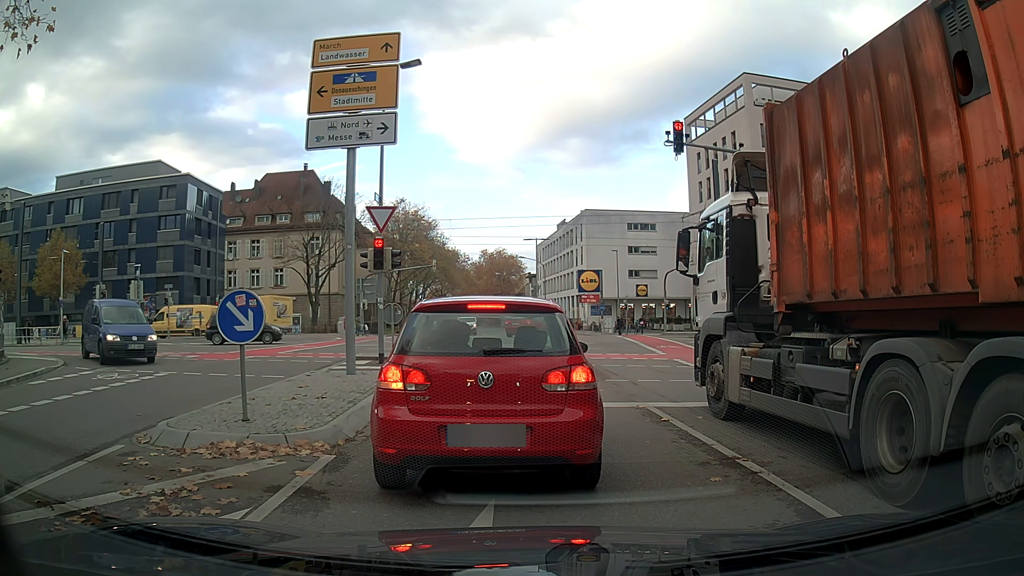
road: tertiary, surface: asphalt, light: Day
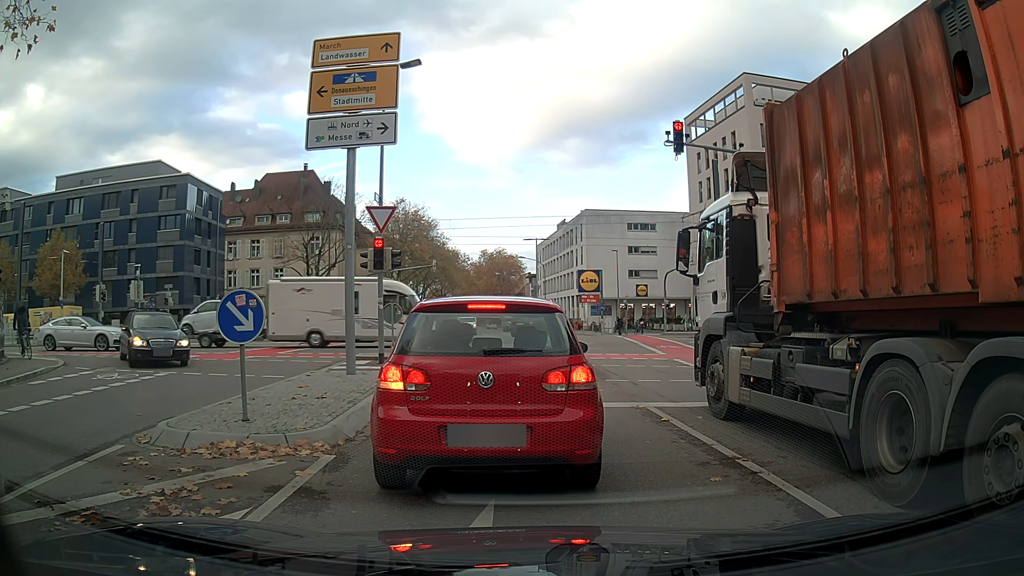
(0.0, 0.0) m; 0°
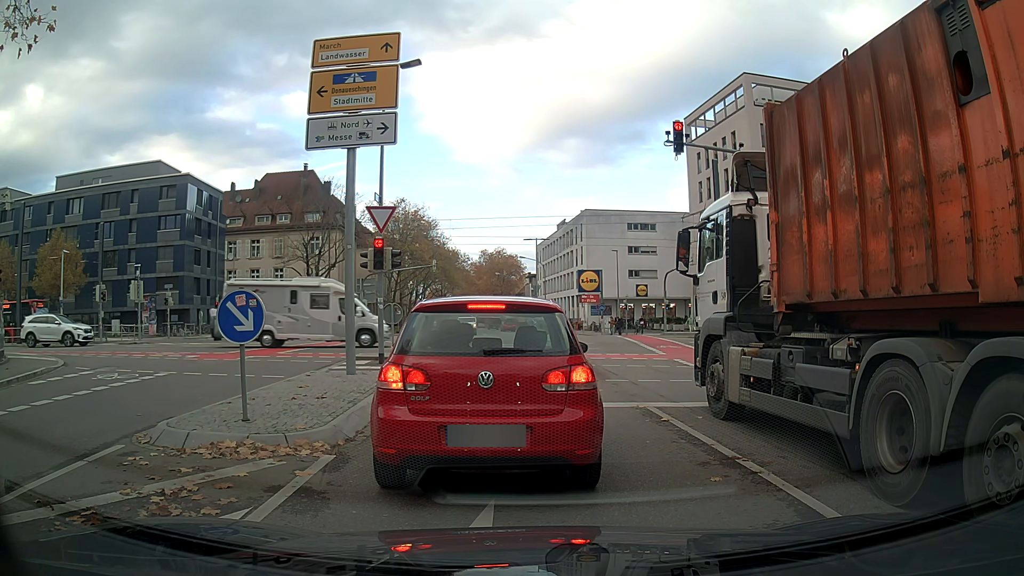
(0.0, 0.0) m; 0°
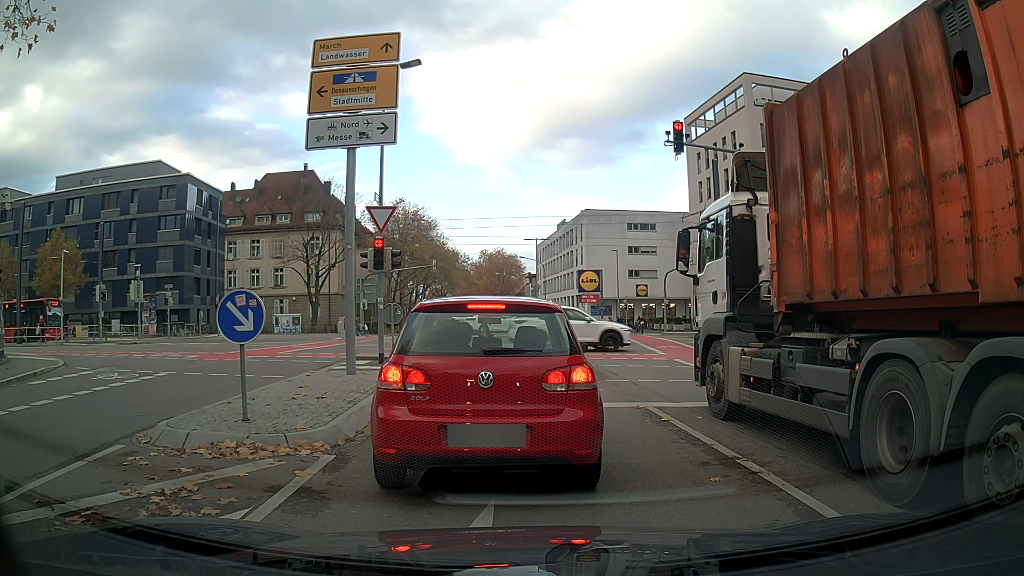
(0.0, 0.0) m; 0°
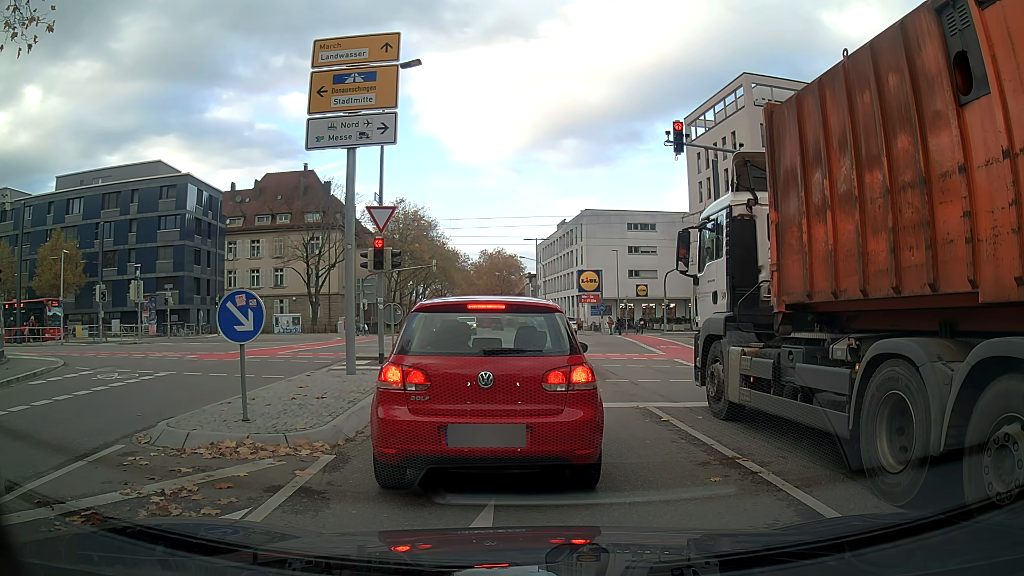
(0.0, 0.0) m; 0°
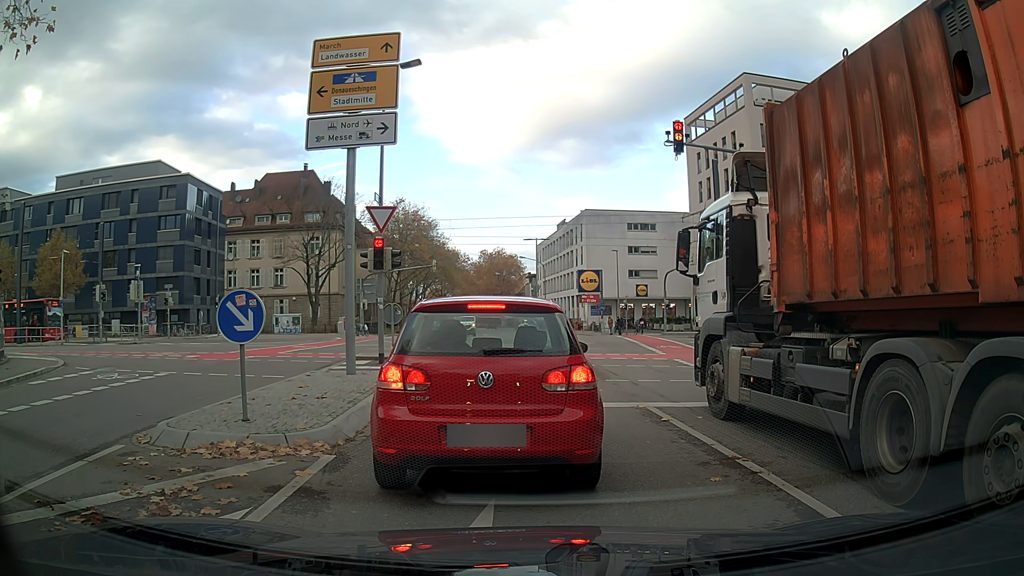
(0.0, 0.0) m; 0°
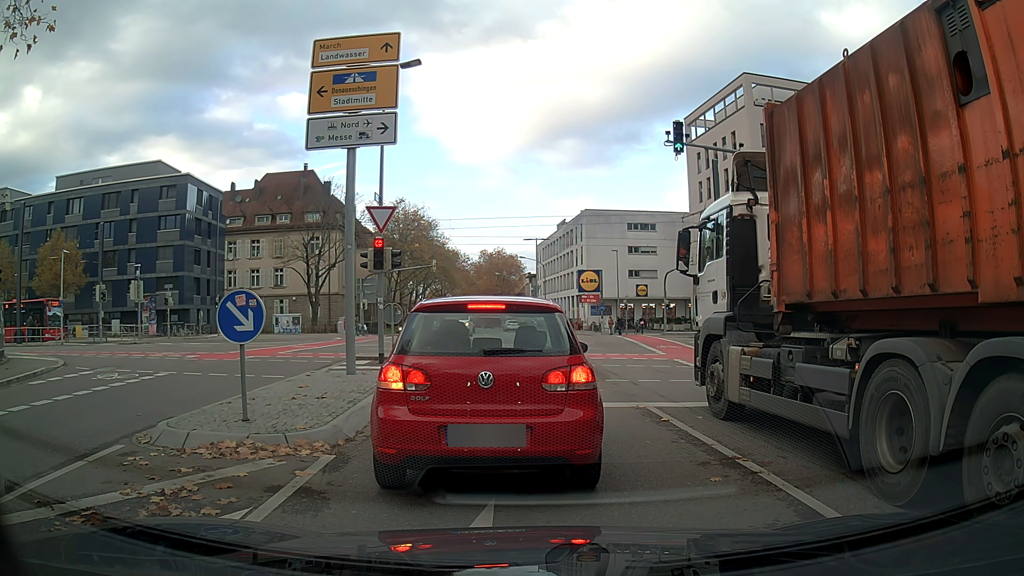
(0.0, 0.0) m; 0°
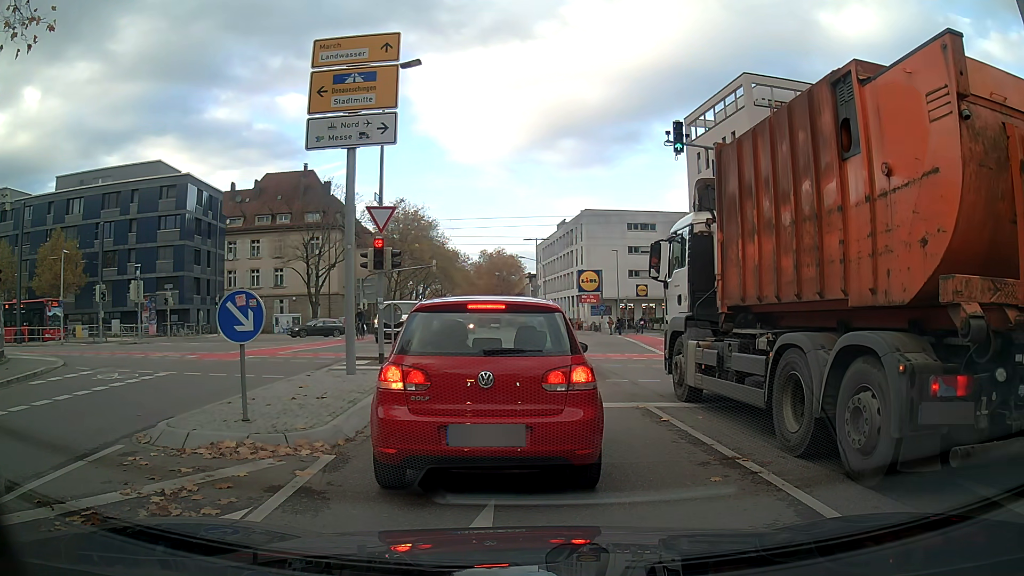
(0.0, 0.0) m; 0°
(-1, +10) (-2, +20) (-5, +29) (-10, +38) (-18, +43) (-28, +45) (-38, +44) (-48, +42) (-58, +41) (-68, +39) m
